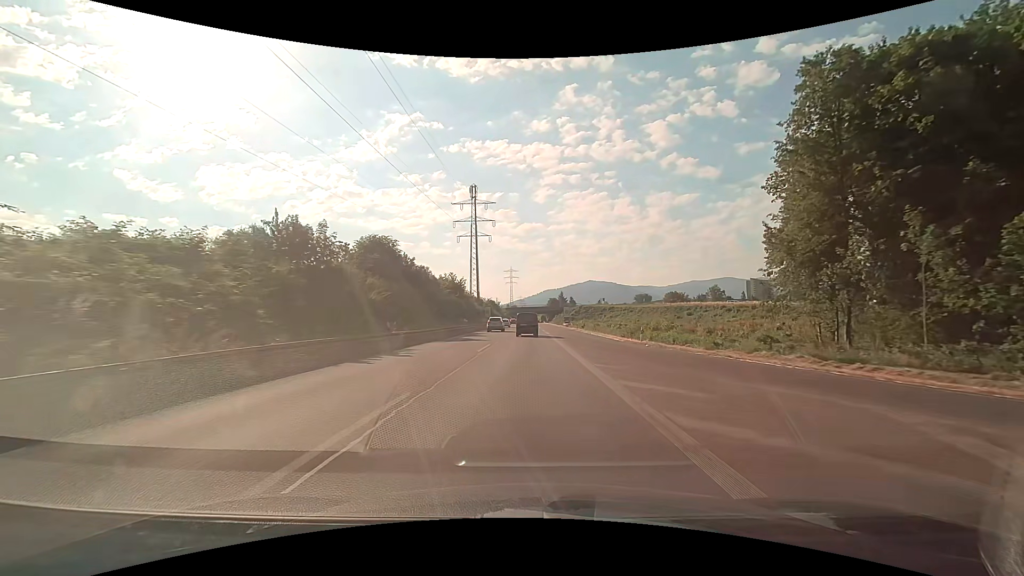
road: trunk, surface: asphalt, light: Day
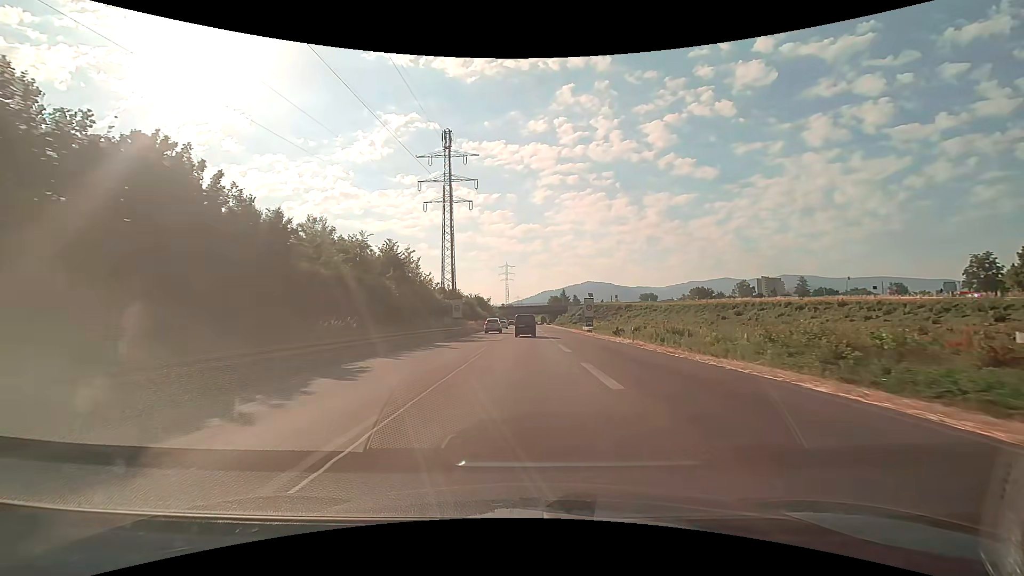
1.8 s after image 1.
(+0.1, +38.0) m; 0°
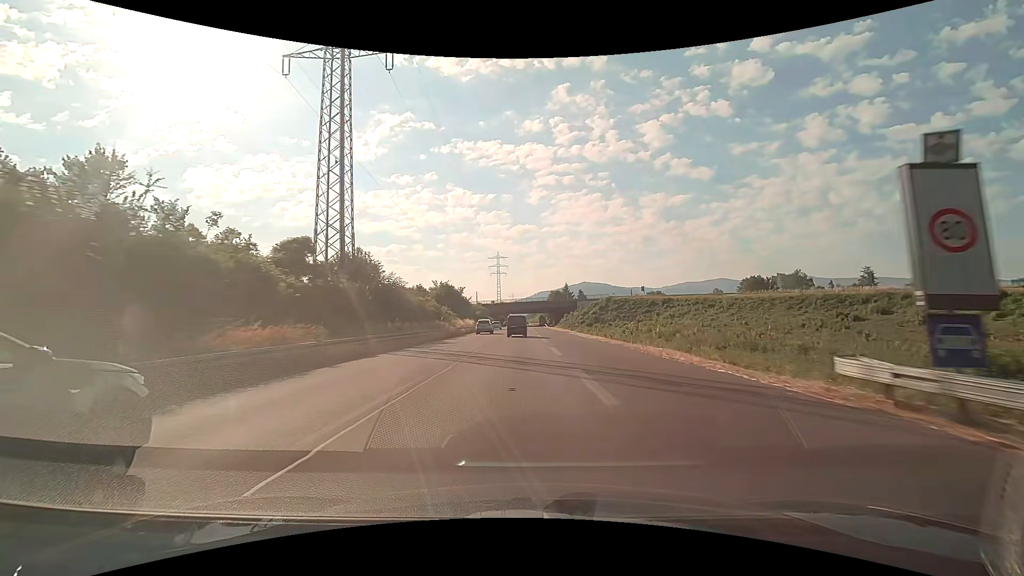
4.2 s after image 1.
(+0.1, +50.0) m; 0°
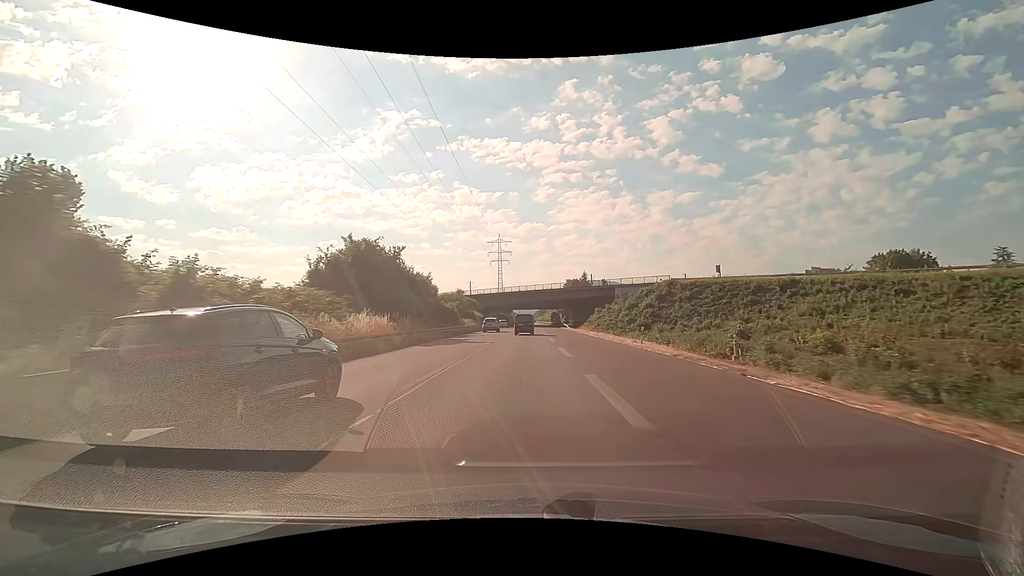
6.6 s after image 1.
(-0.4, +49.8) m; -1°
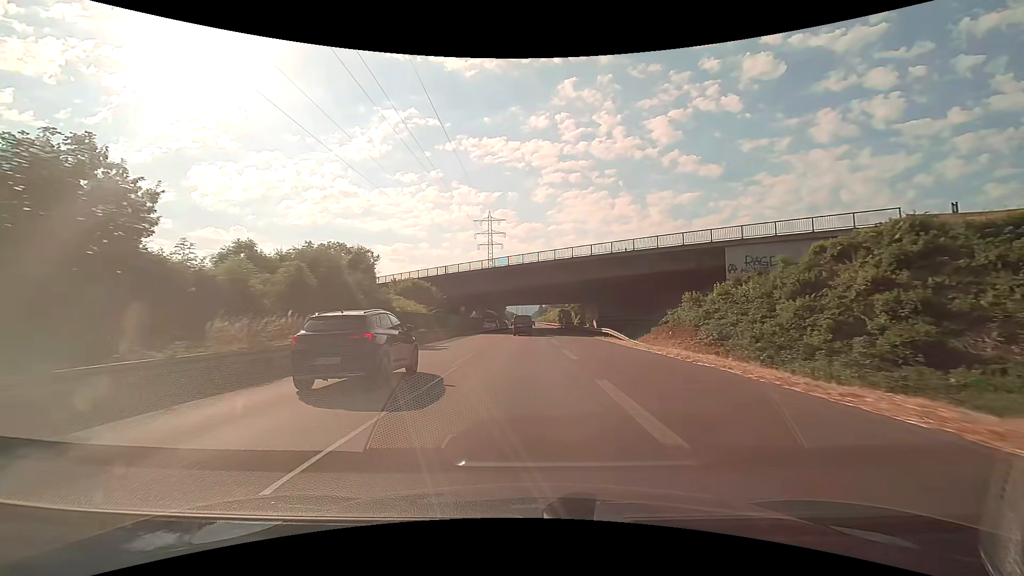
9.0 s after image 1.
(+0.1, +49.1) m; 0°
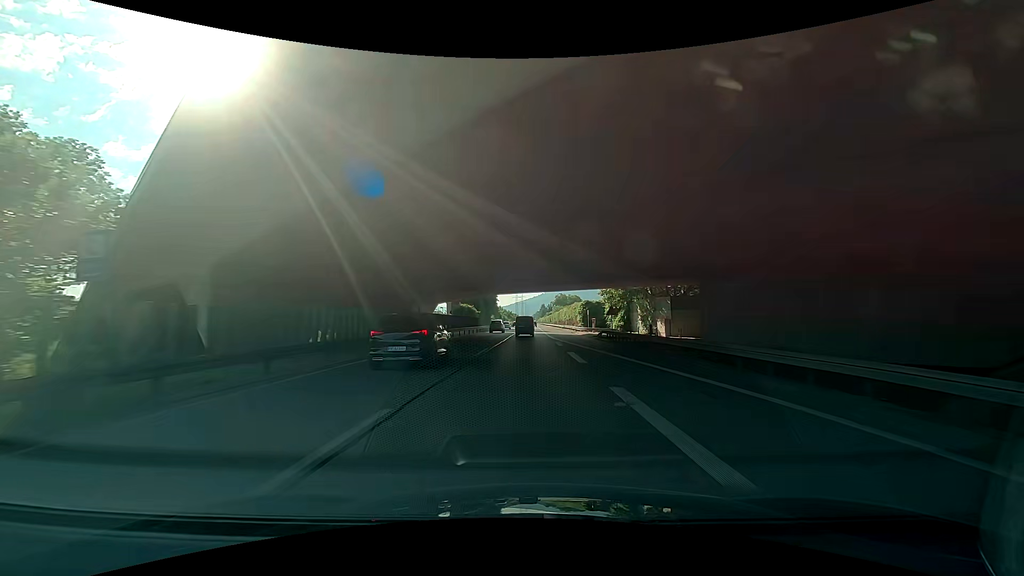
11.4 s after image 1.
(0.0, +49.2) m; 0°
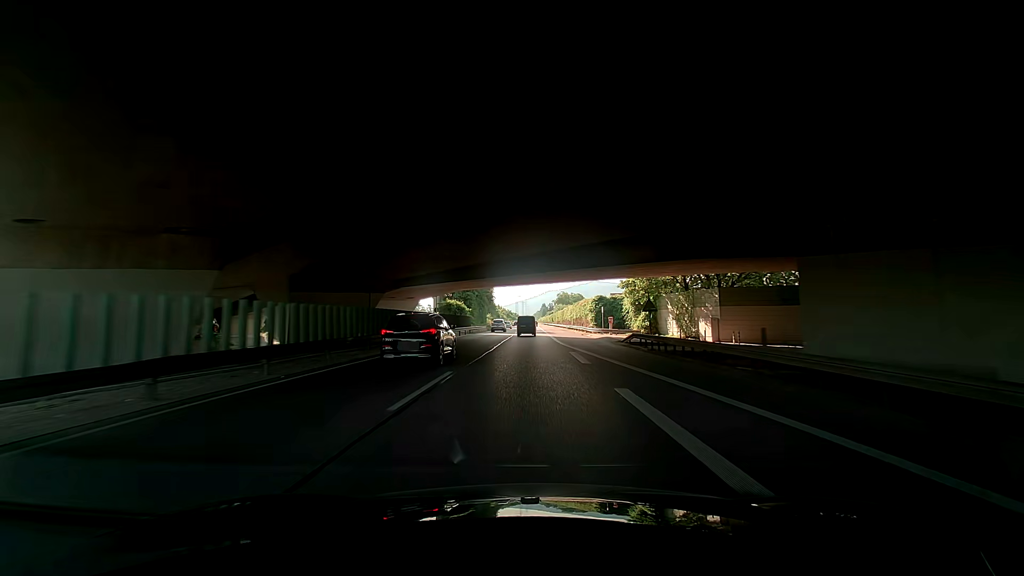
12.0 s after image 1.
(-0.3, +12.4) m; -2°
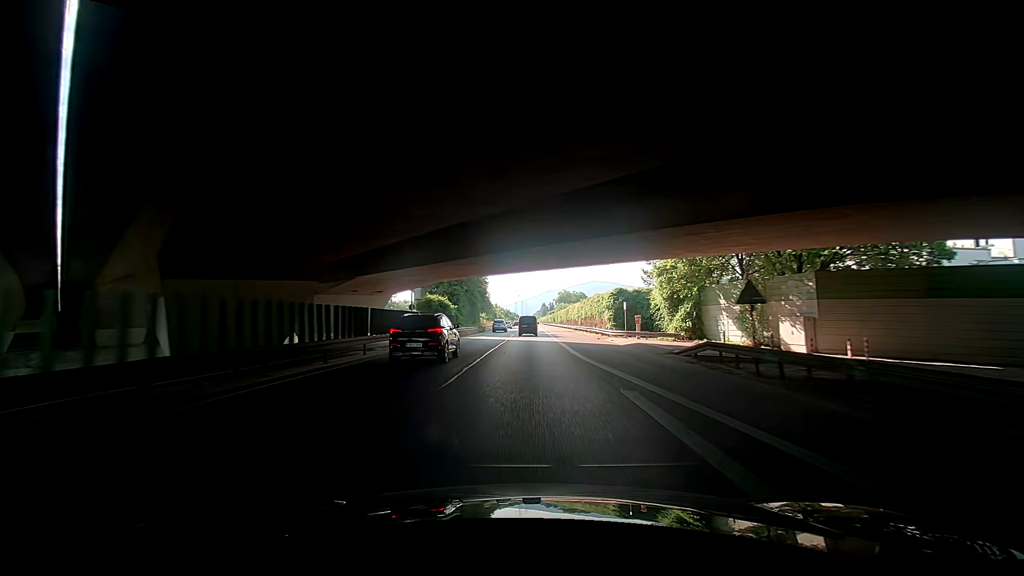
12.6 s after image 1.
(0.0, +12.4) m; -1°
(0, +10) (0, +20) (0, +30) (0, +40) (0, +50) (+1, +60) (+1, +70) (+2, +80) (+2, +90) (+3, +100) m
